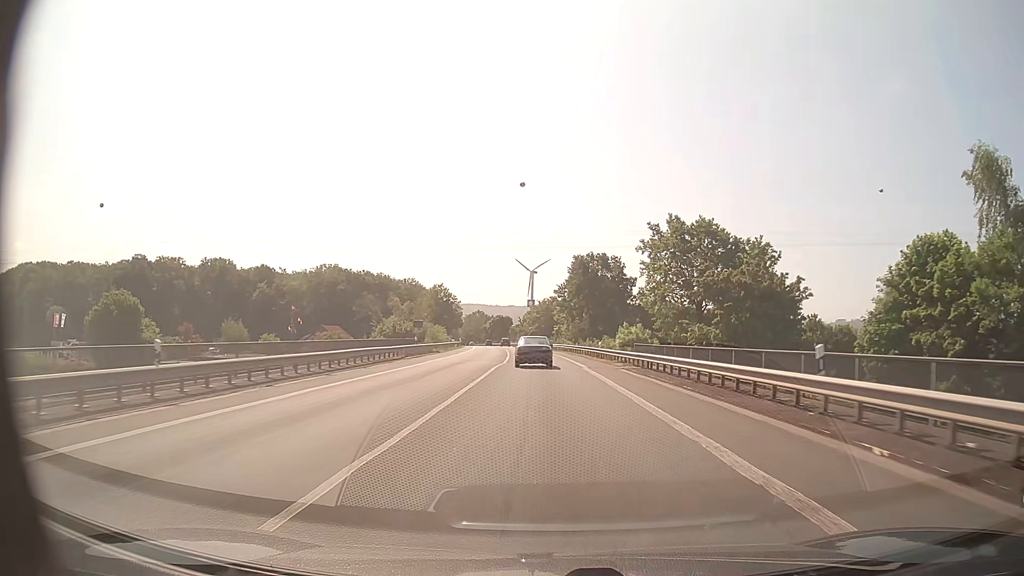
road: primary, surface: asphalt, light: Day
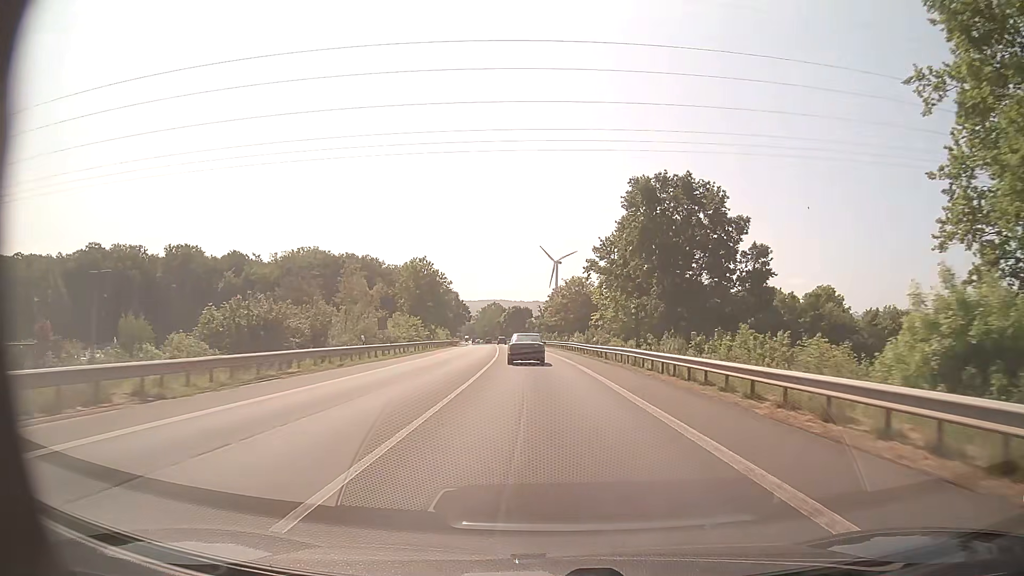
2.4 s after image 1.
(-0.7, +44.4) m; -2°
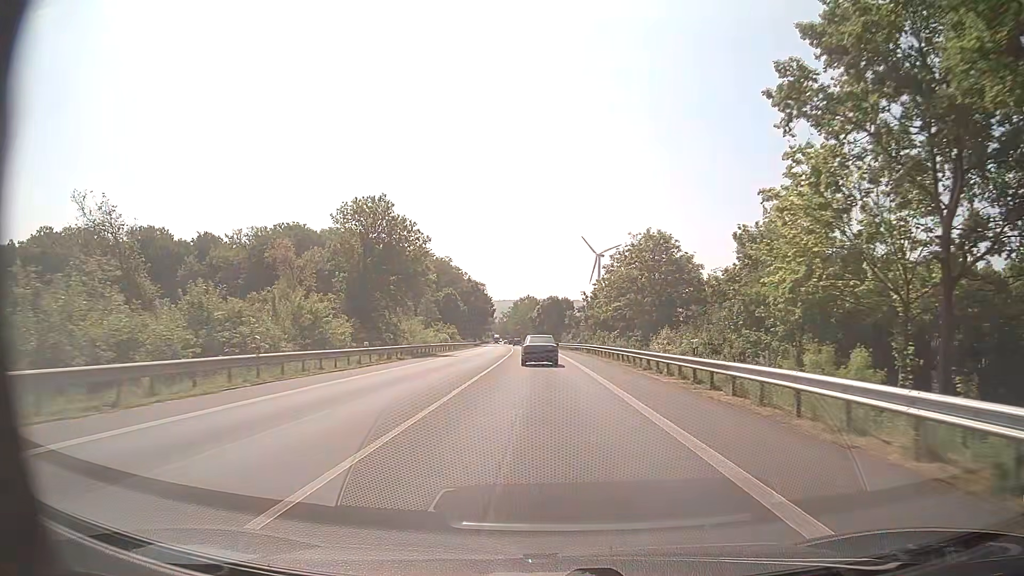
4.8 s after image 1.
(-1.1, +45.2) m; -3°
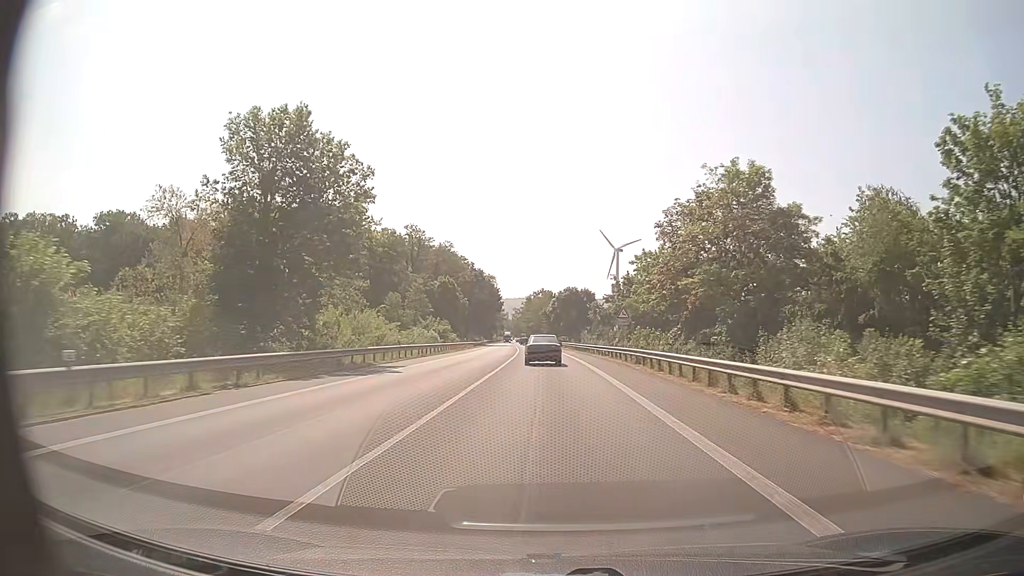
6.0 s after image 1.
(-0.2, +22.9) m; -1°
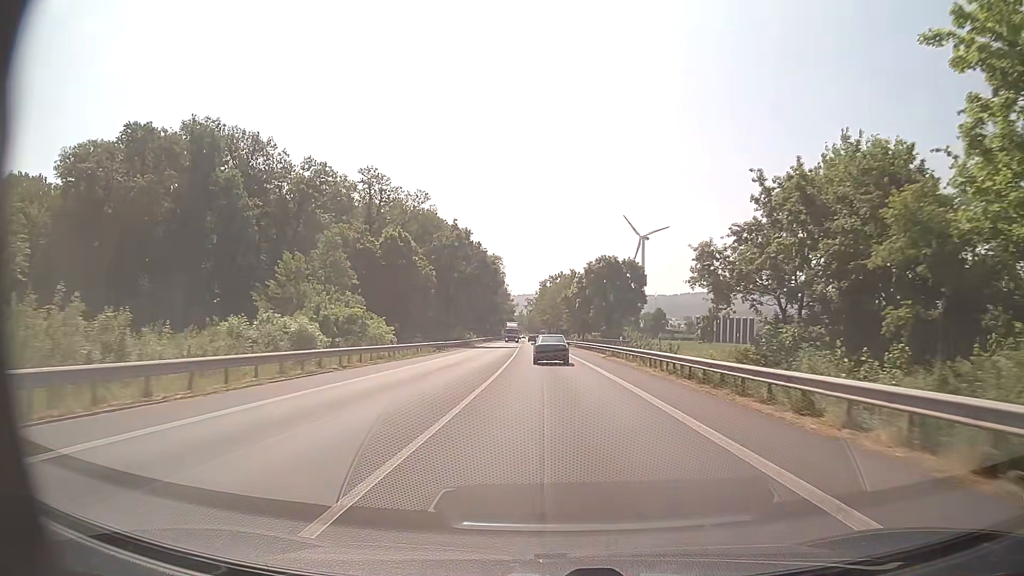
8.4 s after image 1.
(-0.7, +46.3) m; -1°
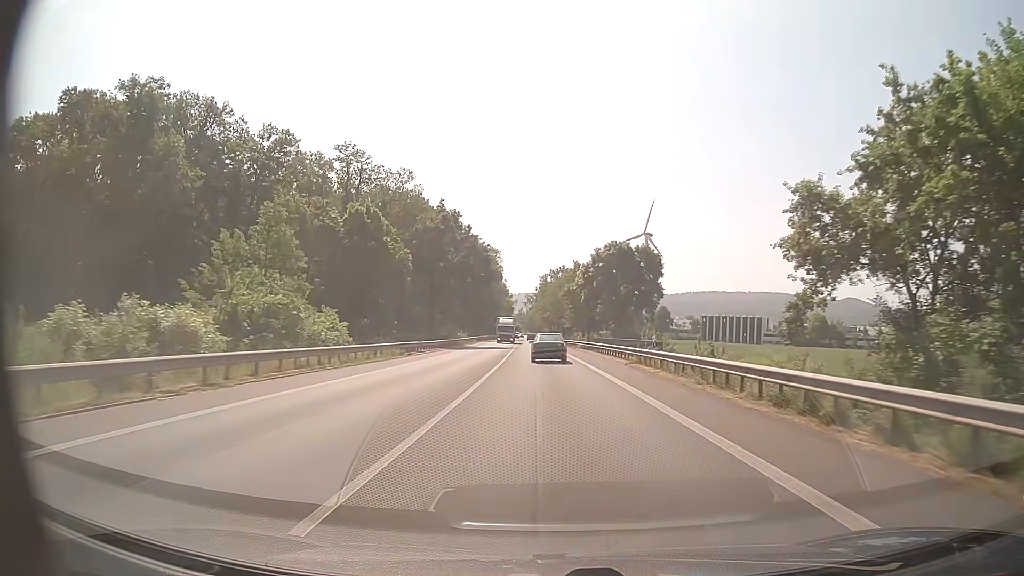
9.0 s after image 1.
(0.0, +11.7) m; 0°
